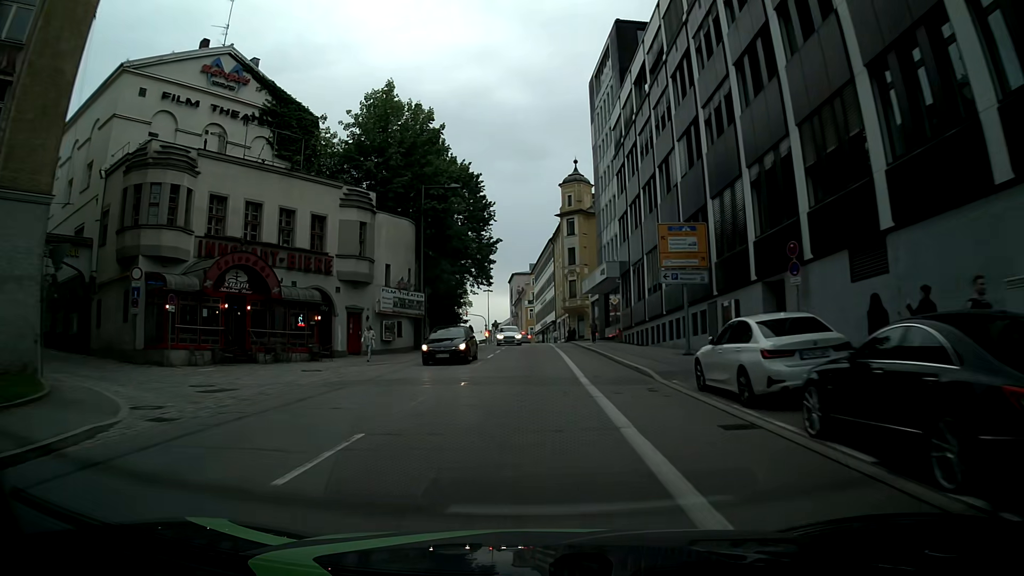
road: tertiary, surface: asphalt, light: Day
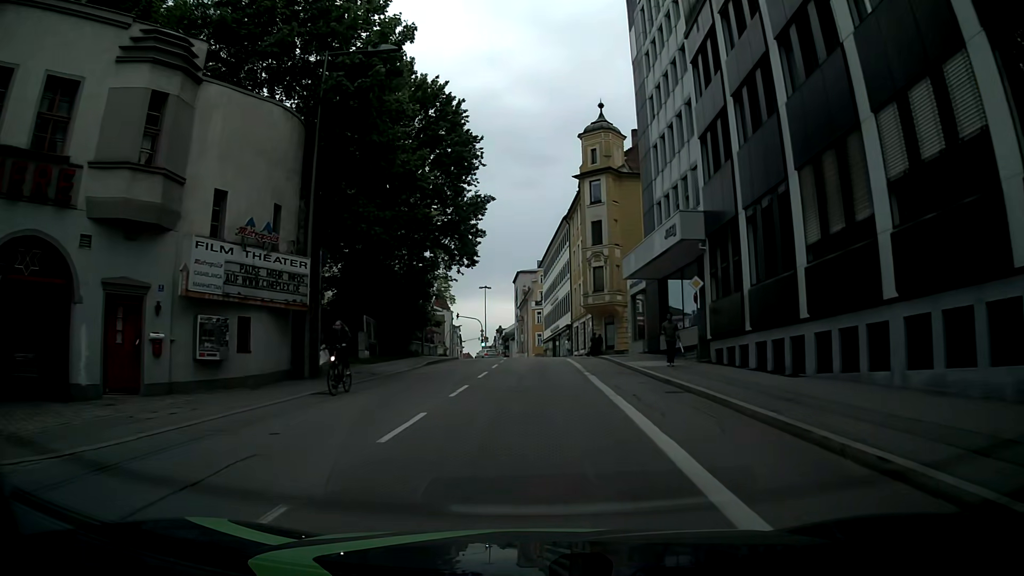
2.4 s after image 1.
(+0.3, +21.3) m; +1°
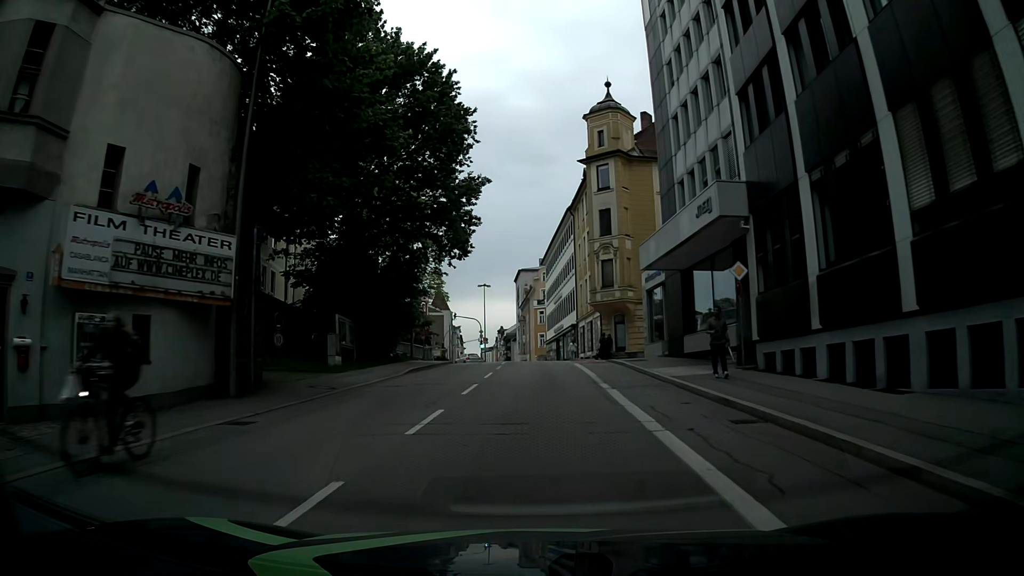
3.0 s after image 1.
(0.0, +5.1) m; 0°
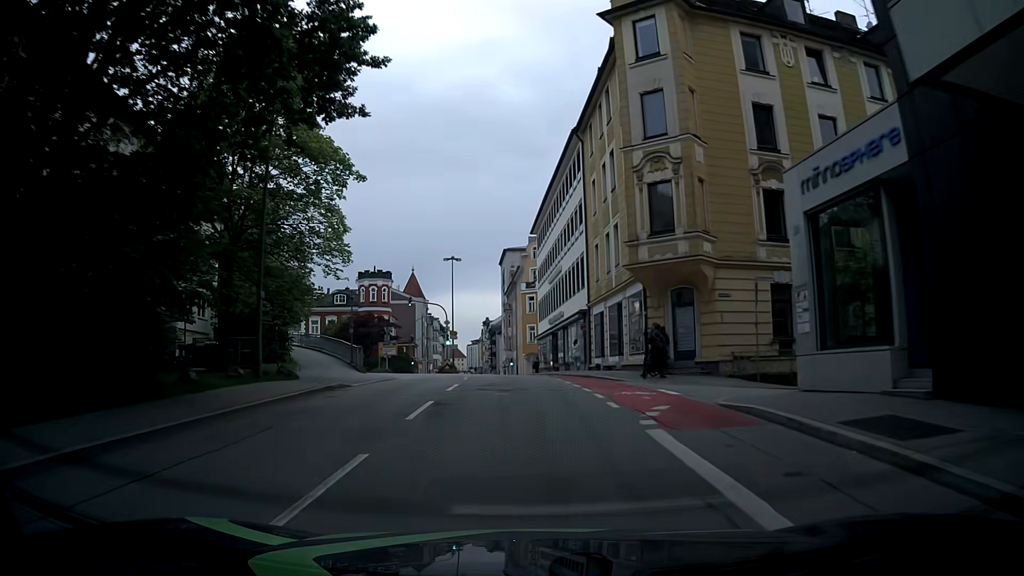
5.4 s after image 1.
(-0.1, +22.9) m; 0°
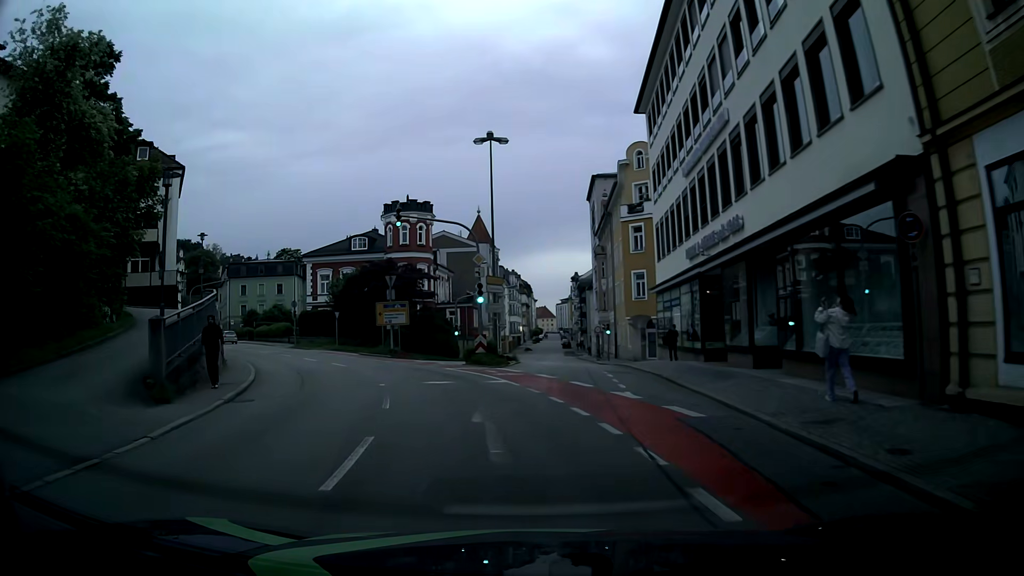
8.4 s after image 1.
(-0.6, +29.2) m; -7°
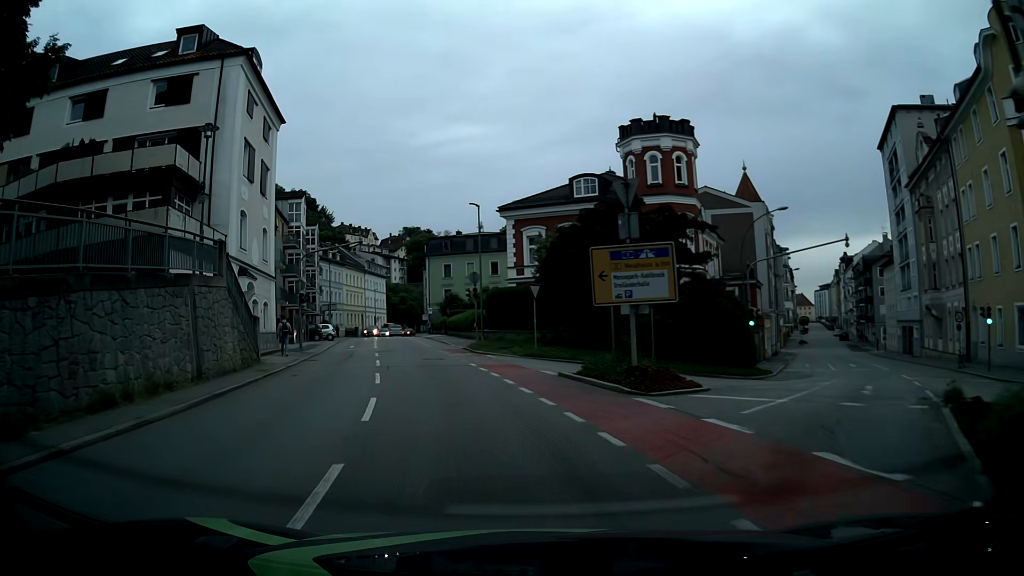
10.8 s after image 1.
(-4.2, +23.4) m; -21°
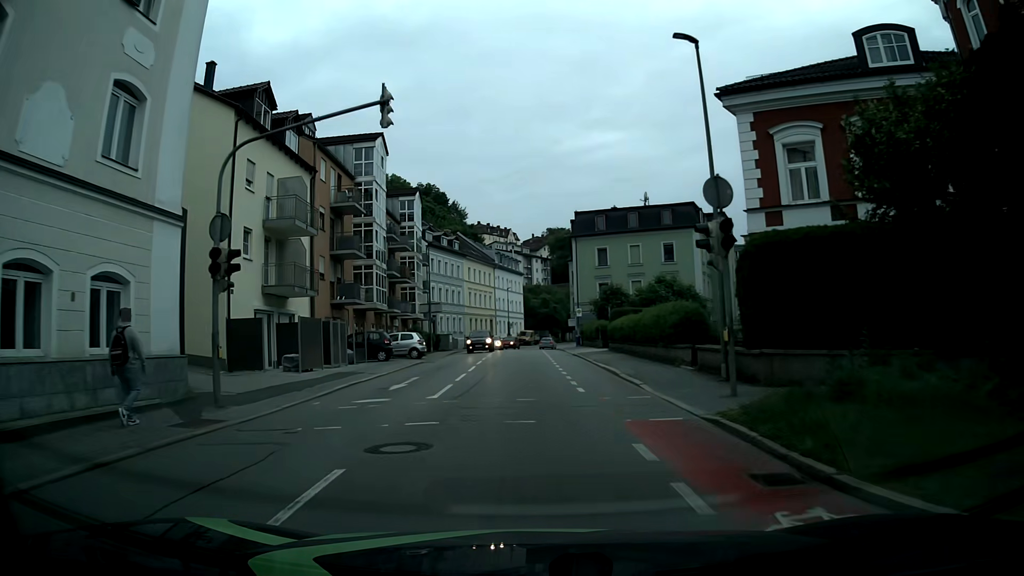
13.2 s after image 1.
(-3.8, +24.3) m; -13°
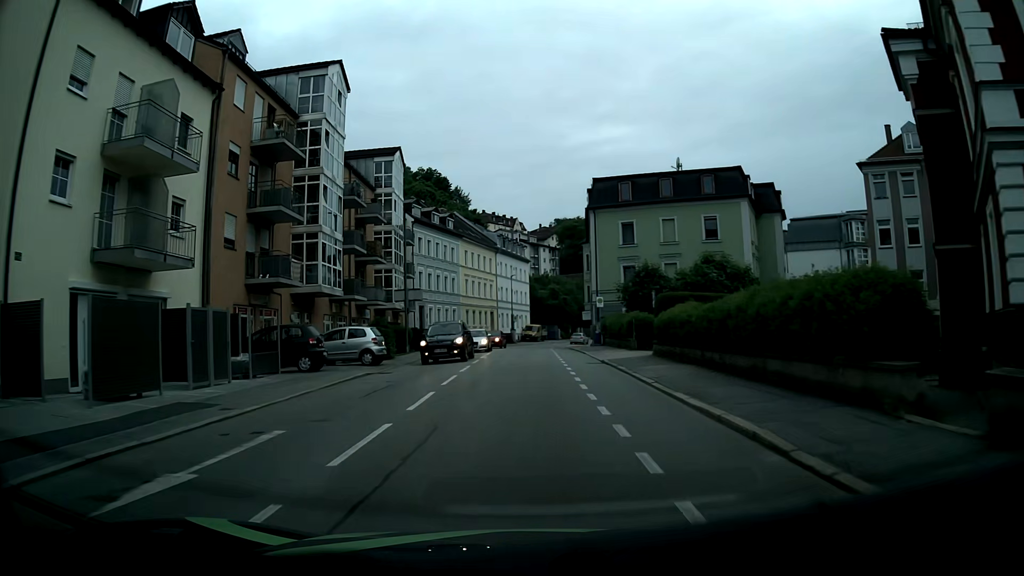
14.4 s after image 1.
(-0.1, +12.4) m; -1°
(0, +10) (0, +20) (0, +30) (0, +40) (0, +50) (0, +60) (+2, +70) (+4, +80) (+7, +89) (+10, +99) m
